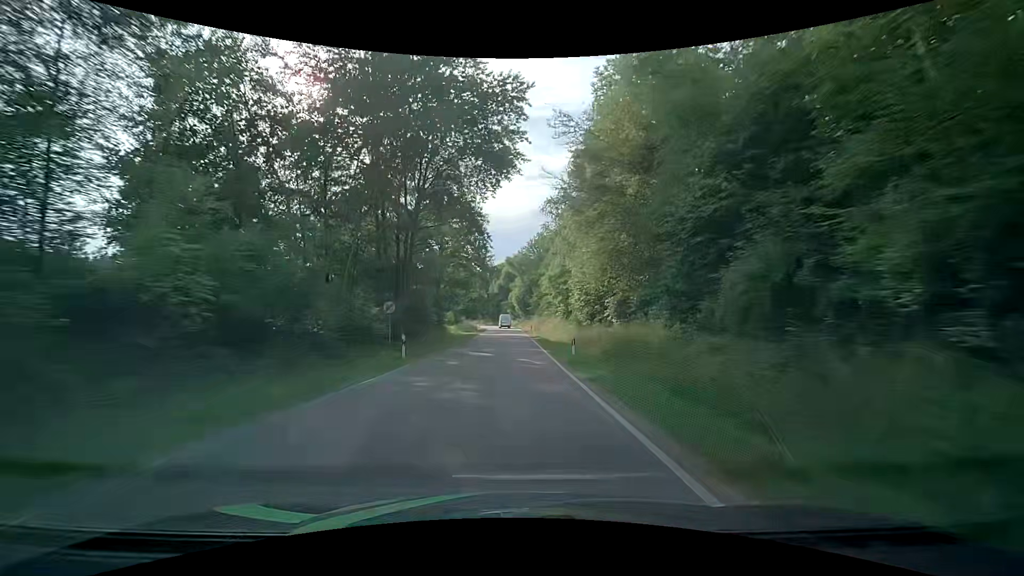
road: tertiary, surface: asphalt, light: Day
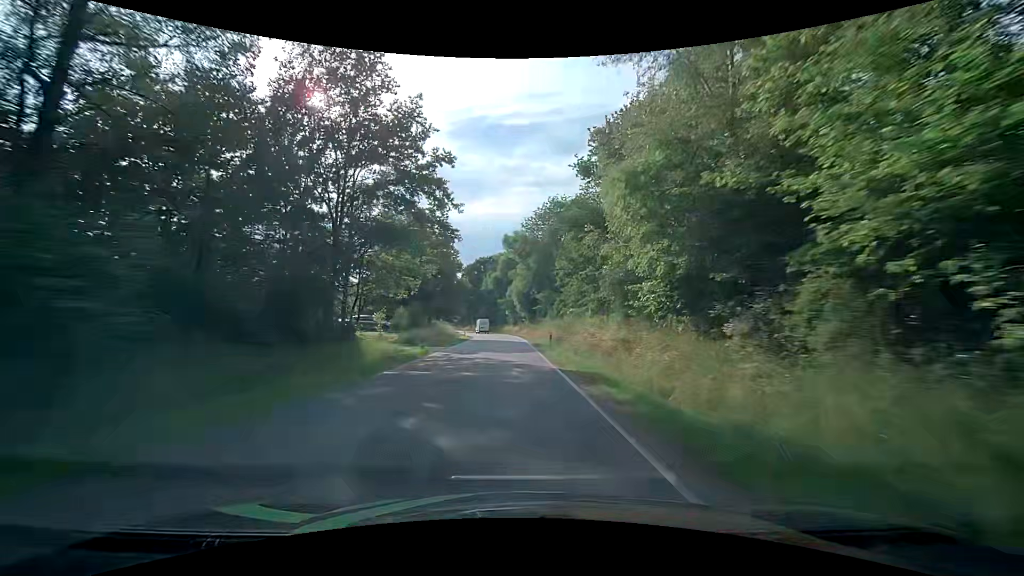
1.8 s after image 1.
(-0.2, +33.9) m; -1°
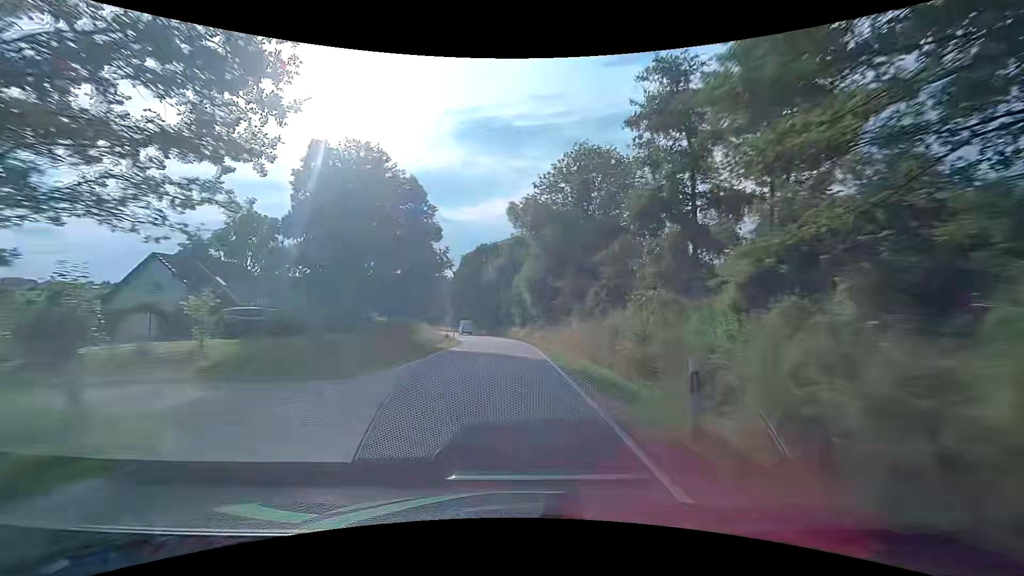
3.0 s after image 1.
(0.0, +22.0) m; 0°
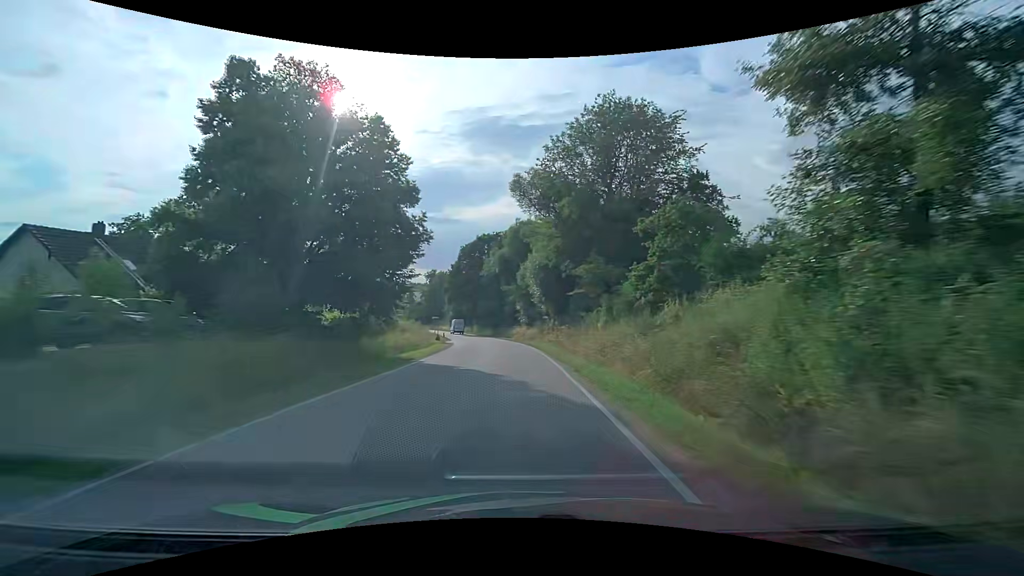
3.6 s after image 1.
(-0.1, +10.7) m; -1°
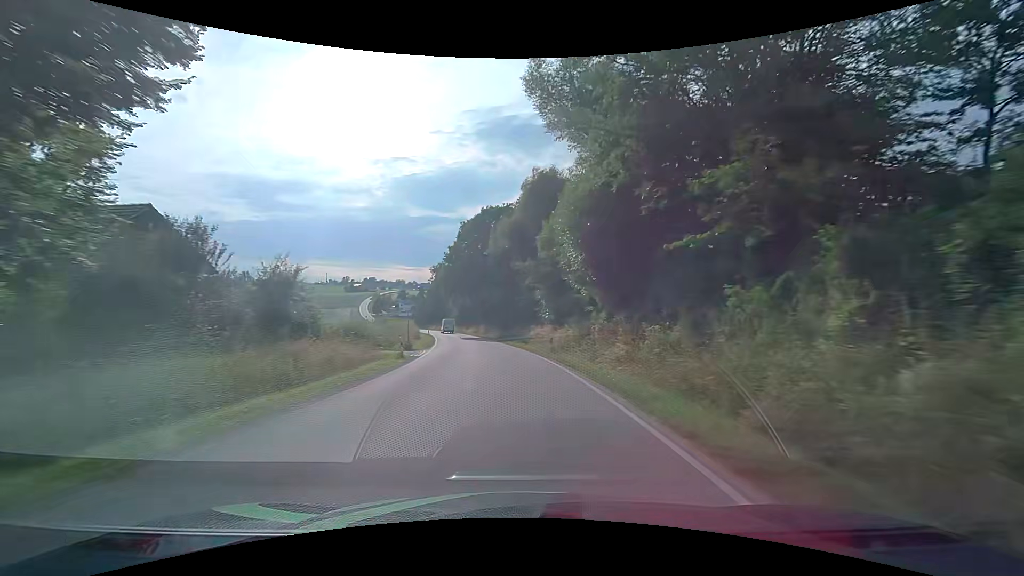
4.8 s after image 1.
(-0.3, +21.1) m; -1°
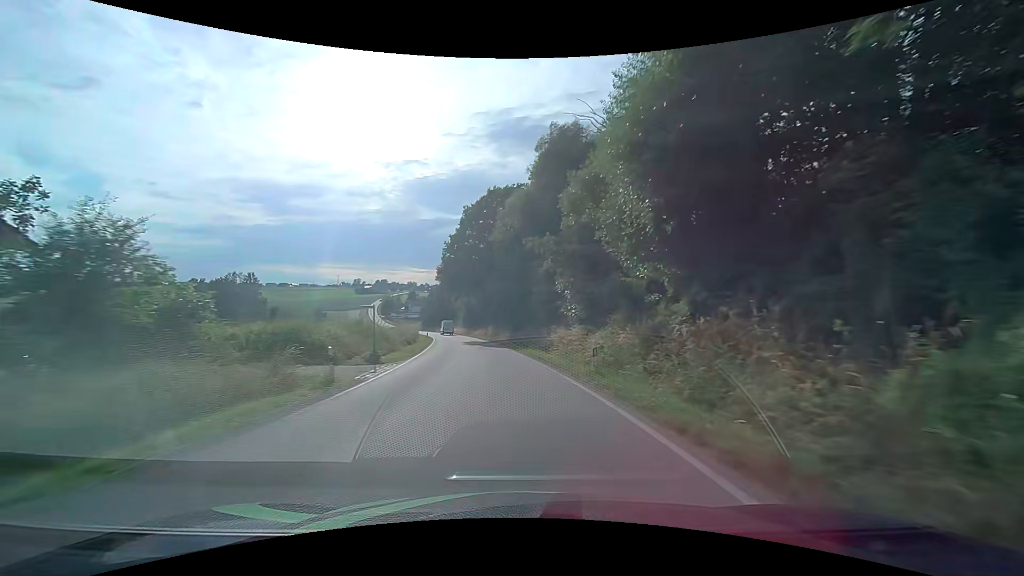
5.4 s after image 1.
(-0.2, +10.4) m; -2°
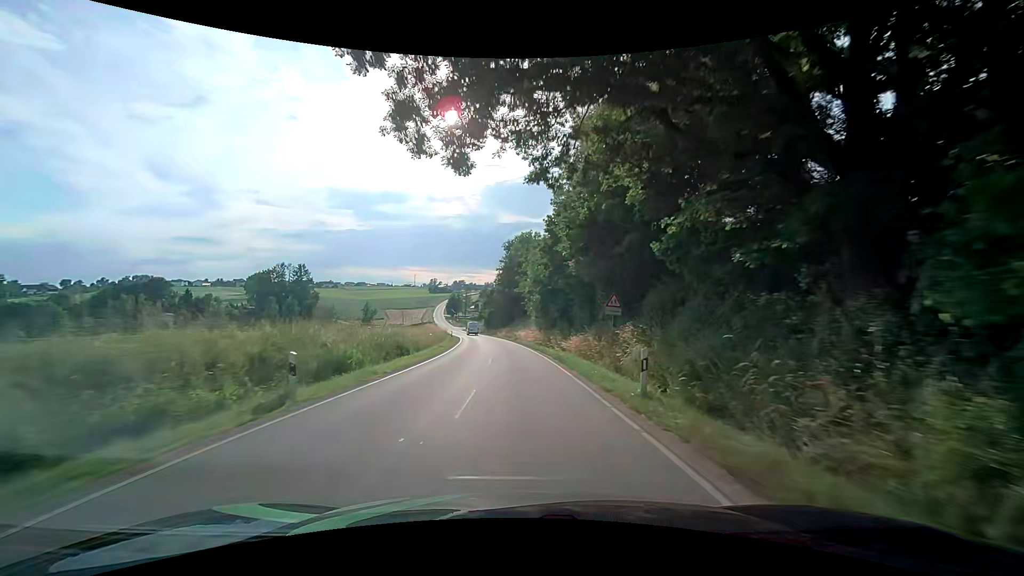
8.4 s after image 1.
(-4.8, +51.9) m; -9°
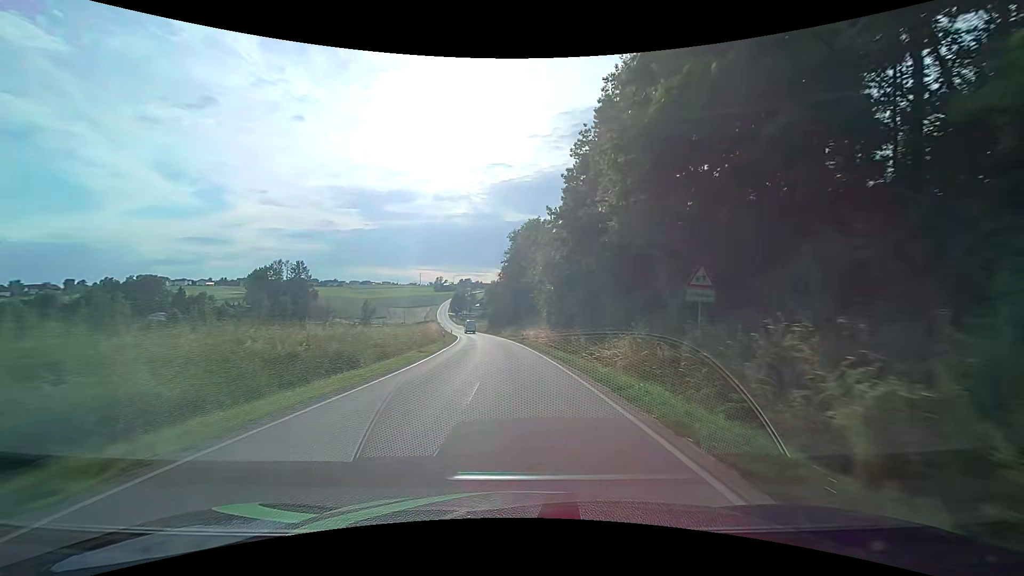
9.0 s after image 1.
(-0.1, +10.8) m; -1°
(0, +10) (0, +20) (-1, +30) (-1, +40) (-2, +50) (-3, +60) (-4, +70) (-5, +80) (-7, +90) (-8, +100) m
